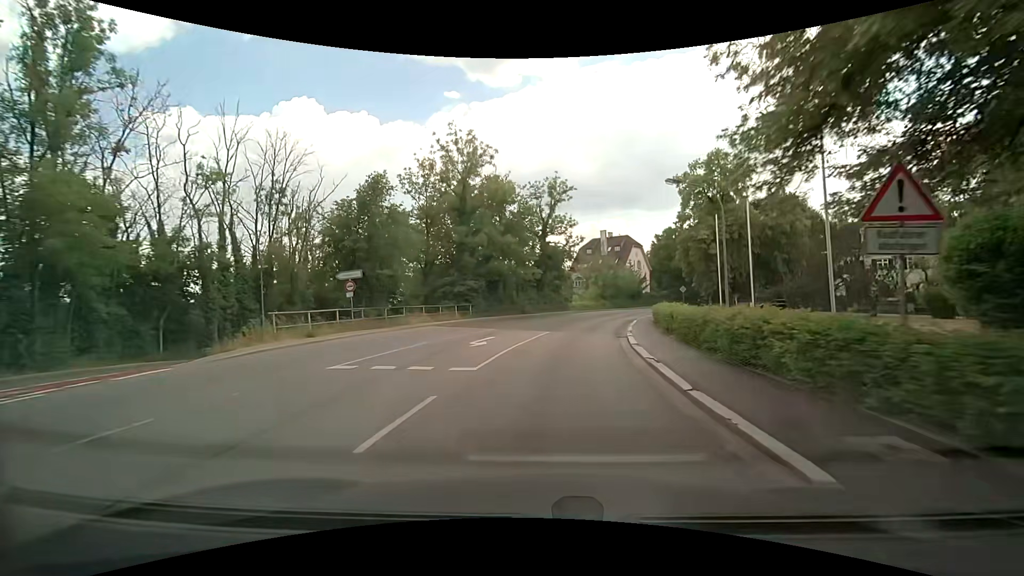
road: secondary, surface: asphalt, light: Day
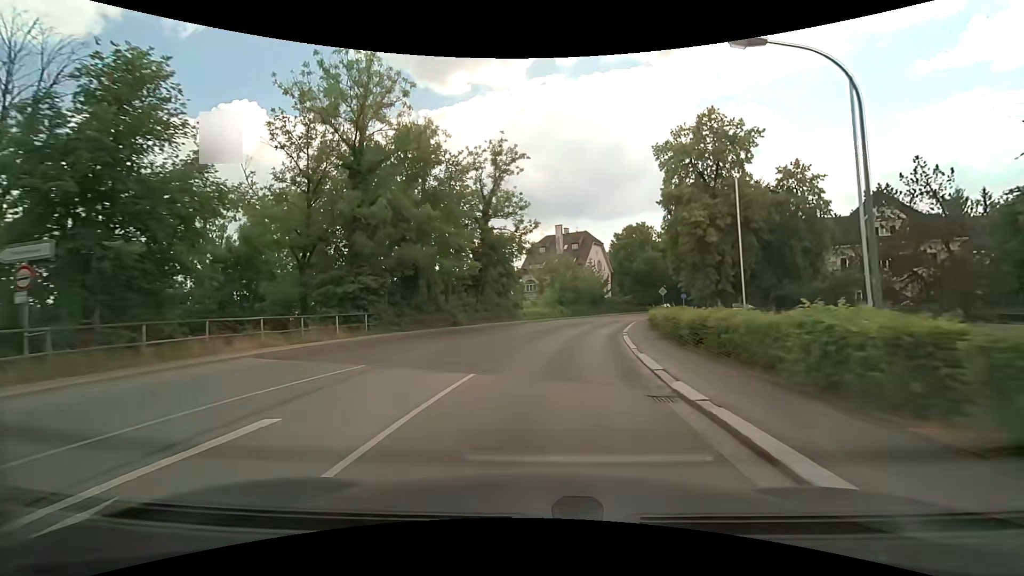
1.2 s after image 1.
(+0.7, +14.6) m; +5°
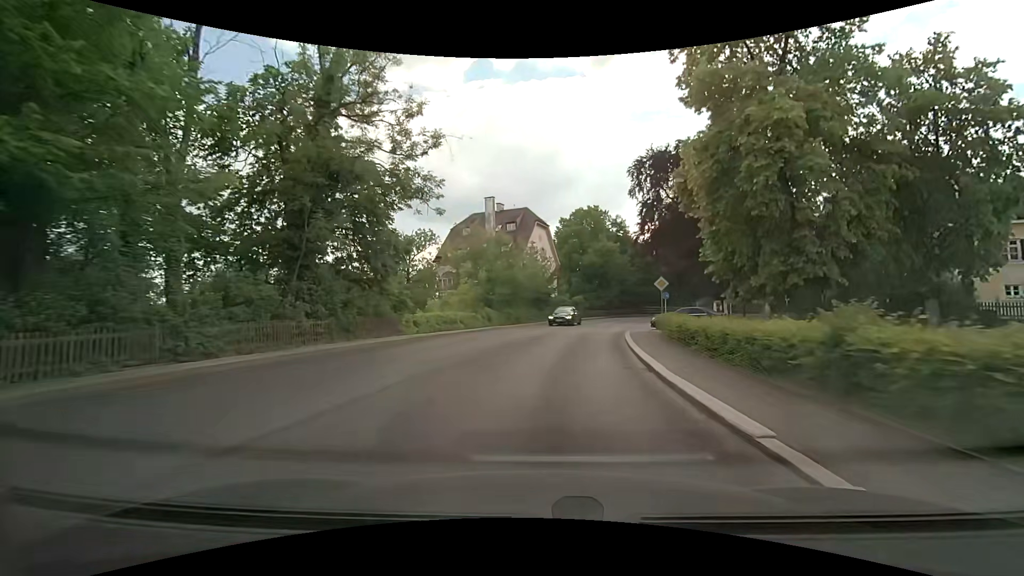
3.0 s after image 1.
(+1.4, +21.6) m; +7°
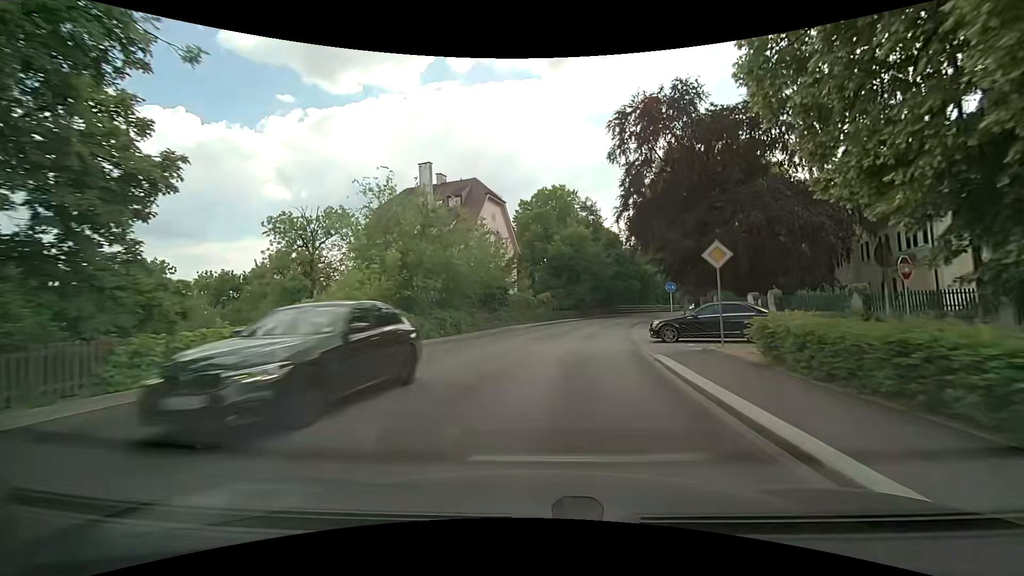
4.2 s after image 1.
(+0.6, +14.0) m; +5°
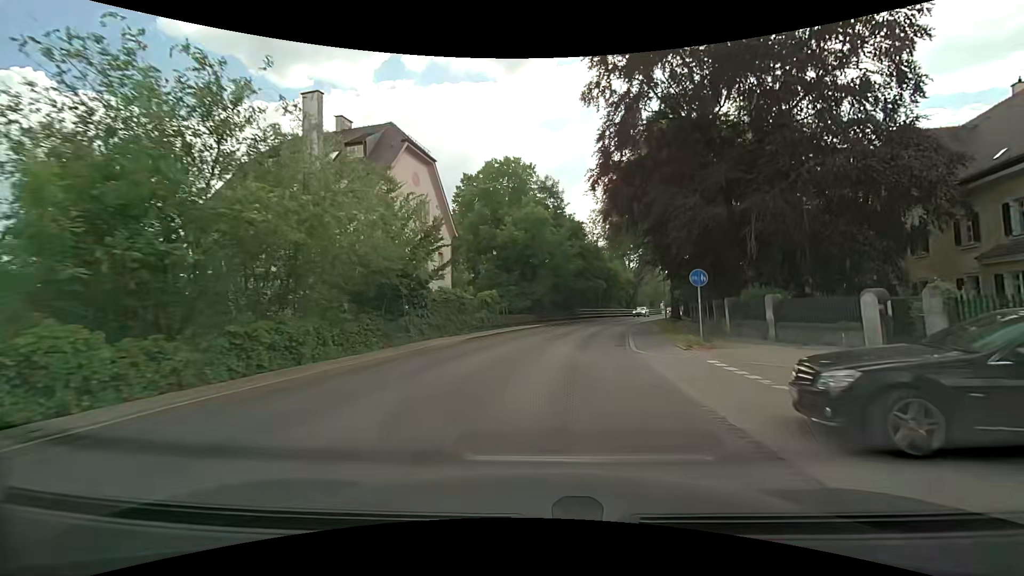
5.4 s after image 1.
(+0.6, +13.6) m; +6°
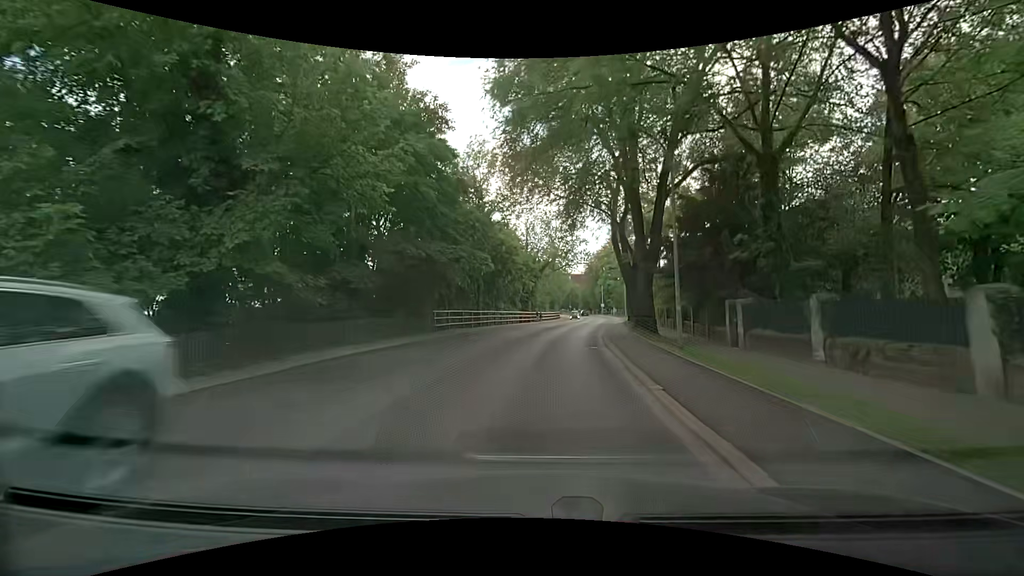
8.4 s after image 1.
(+4.0, +34.2) m; +13°
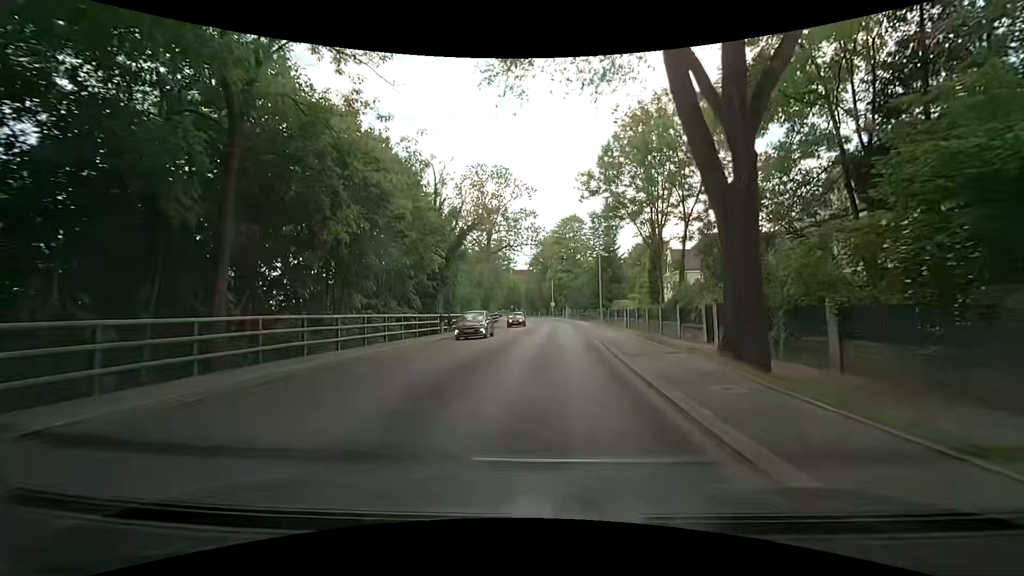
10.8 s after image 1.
(+1.4, +29.2) m; +5°
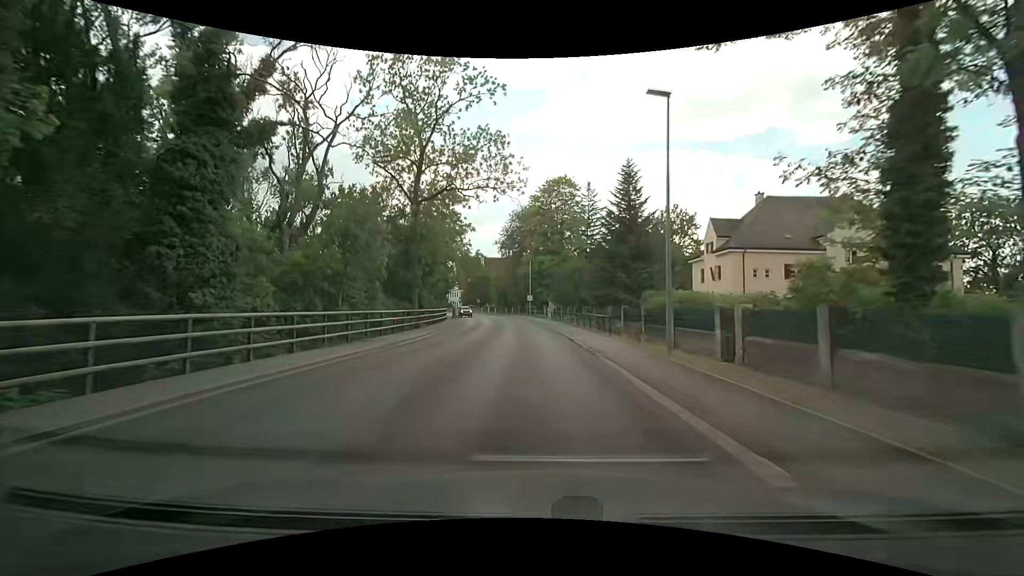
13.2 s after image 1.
(+1.4, +29.9) m; +3°
(0, +10) (0, +20) (-1, +30) (-1, +40) (-2, +50) (-4, +60) (-5, +70) (-8, +79) (-10, +89) (-14, +99) m
